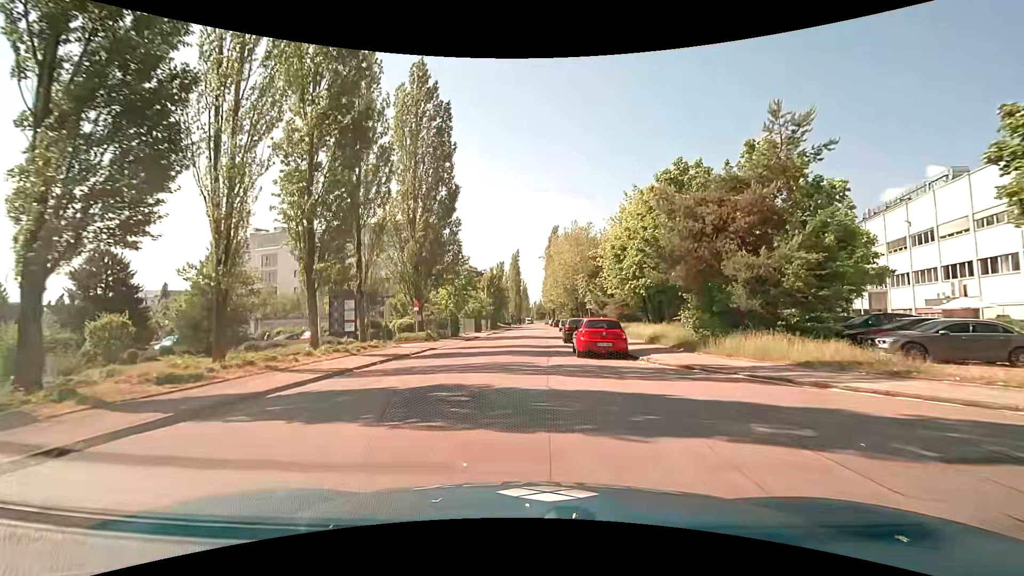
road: unclassified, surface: asphalt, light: Day
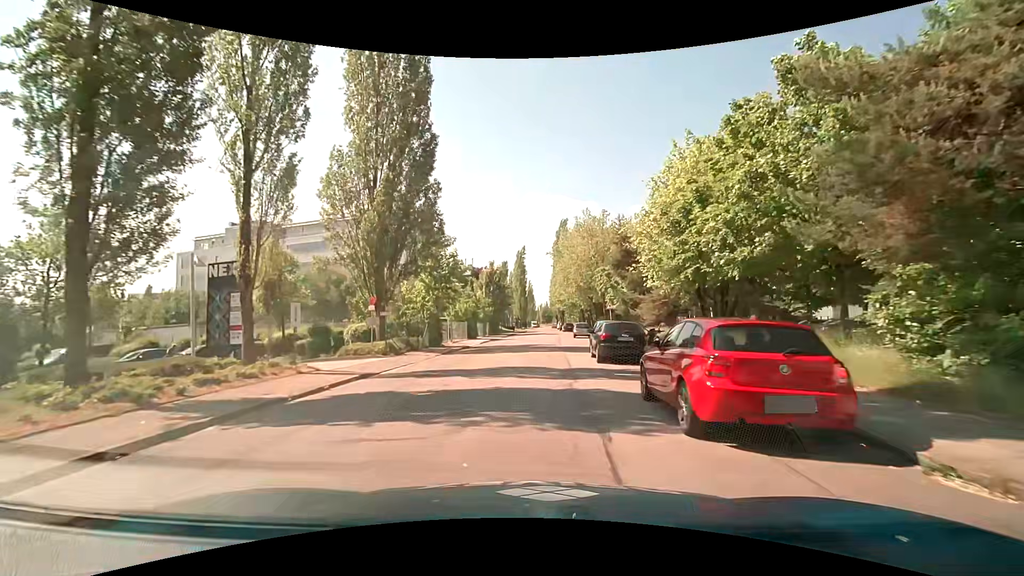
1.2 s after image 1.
(0.0, +11.7) m; 0°
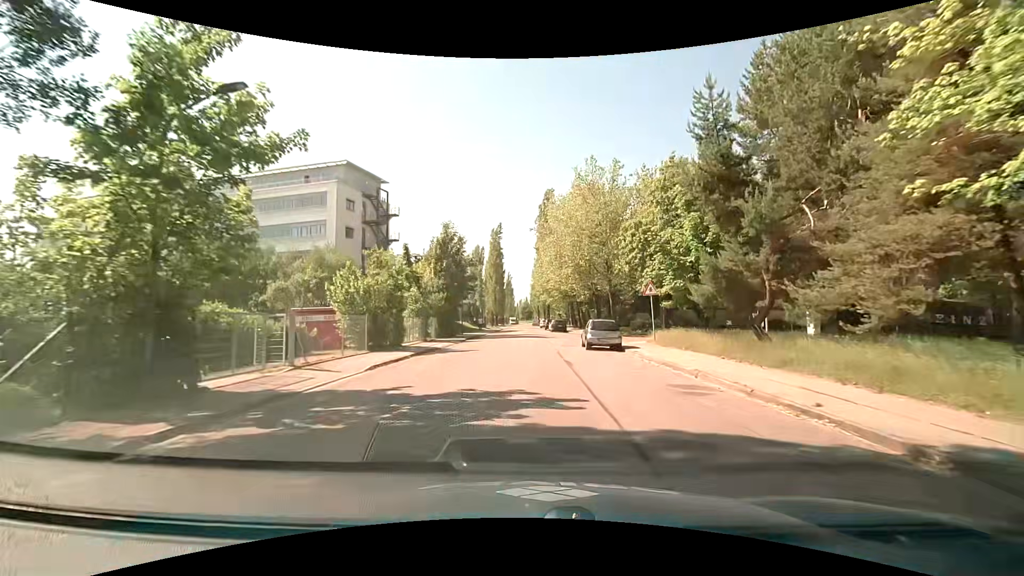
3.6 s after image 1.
(+0.4, +23.1) m; +2°
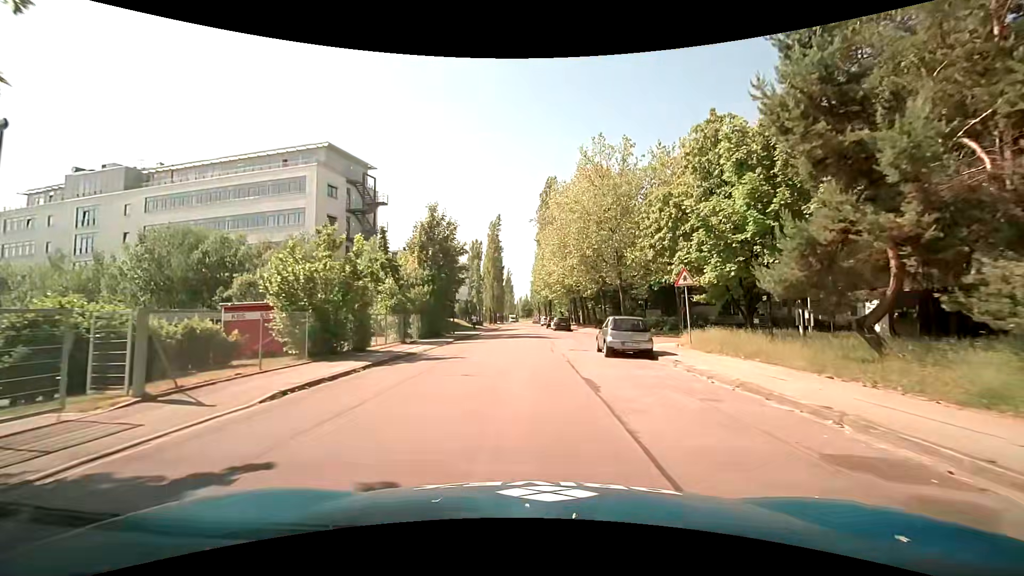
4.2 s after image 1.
(0.0, +5.7) m; +1°
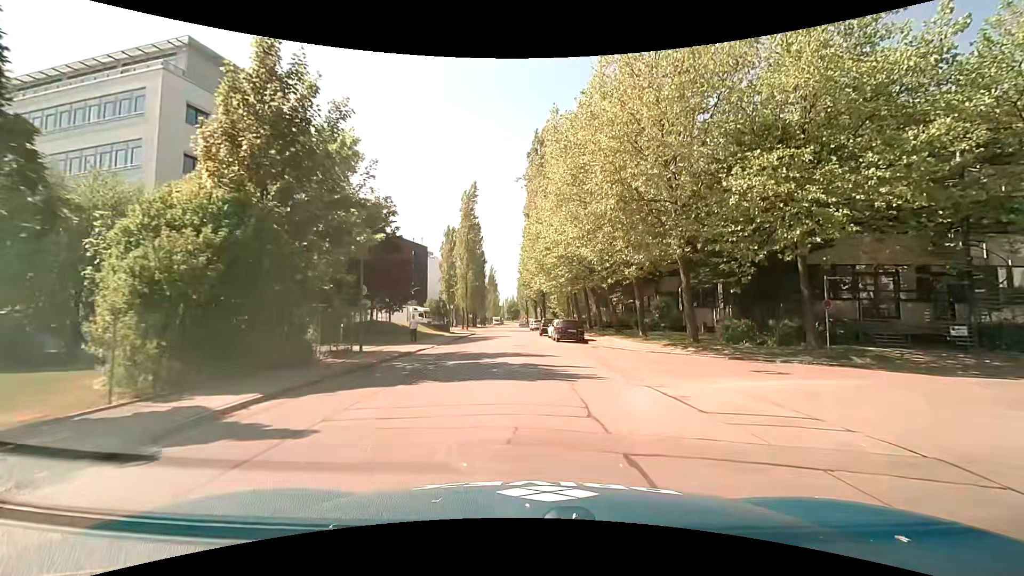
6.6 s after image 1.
(-0.1, +21.7) m; +1°
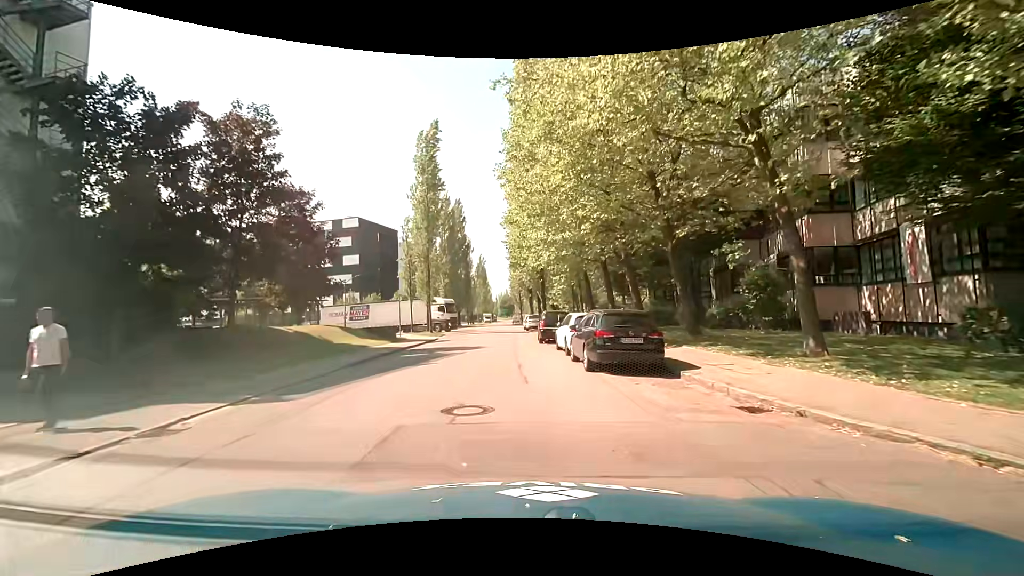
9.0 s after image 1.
(+0.1, +19.7) m; 0°
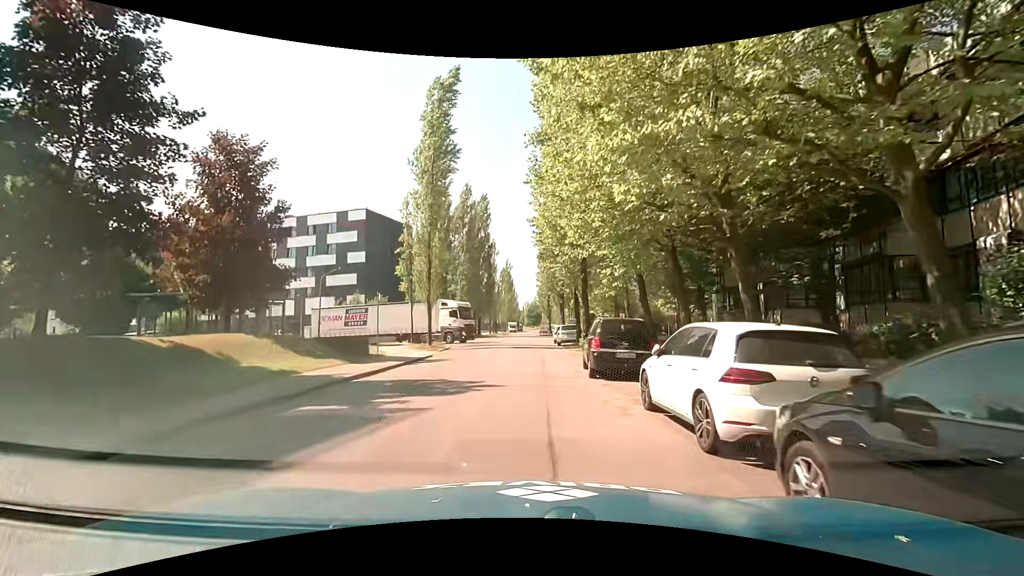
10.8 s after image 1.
(-0.3, +11.2) m; -2°
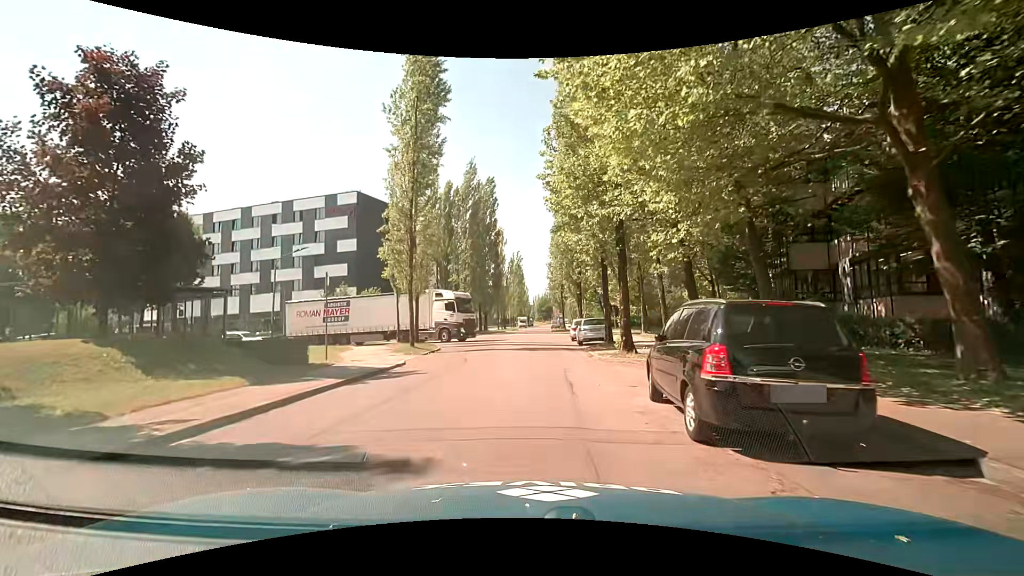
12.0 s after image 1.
(0.0, +7.6) m; -1°
